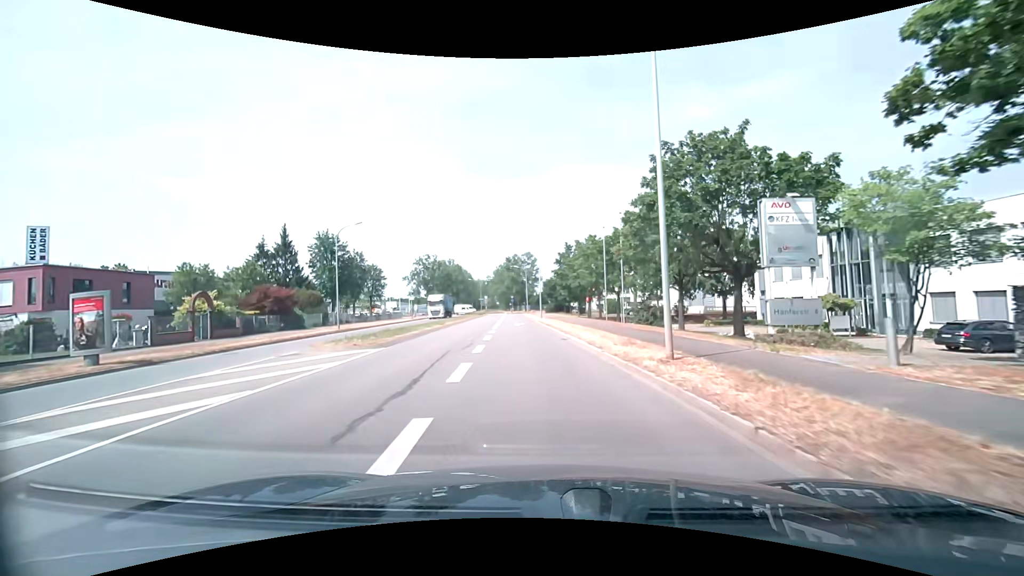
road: secondary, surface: asphalt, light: Day
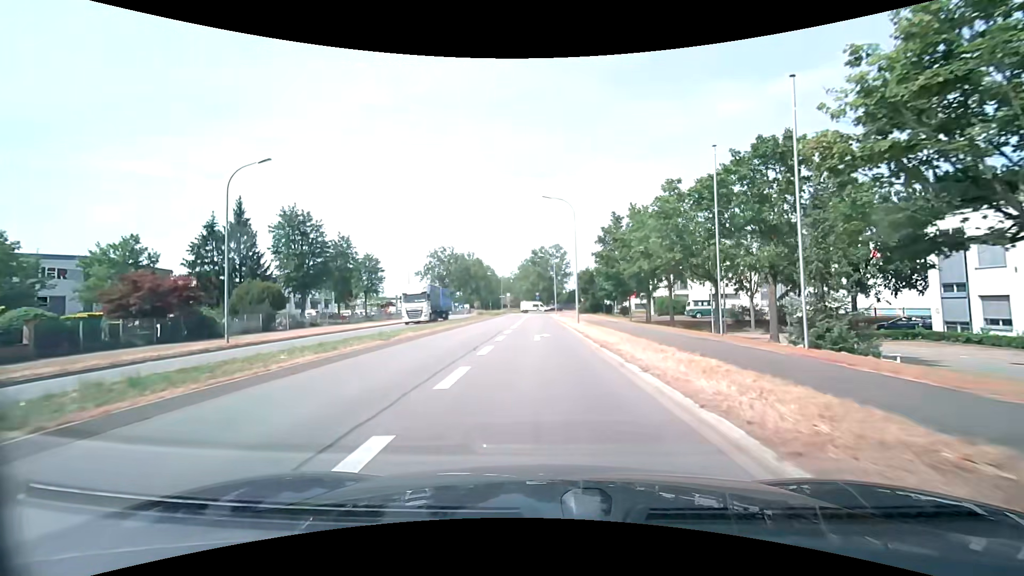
(-0.6, +19.1) m; -3°
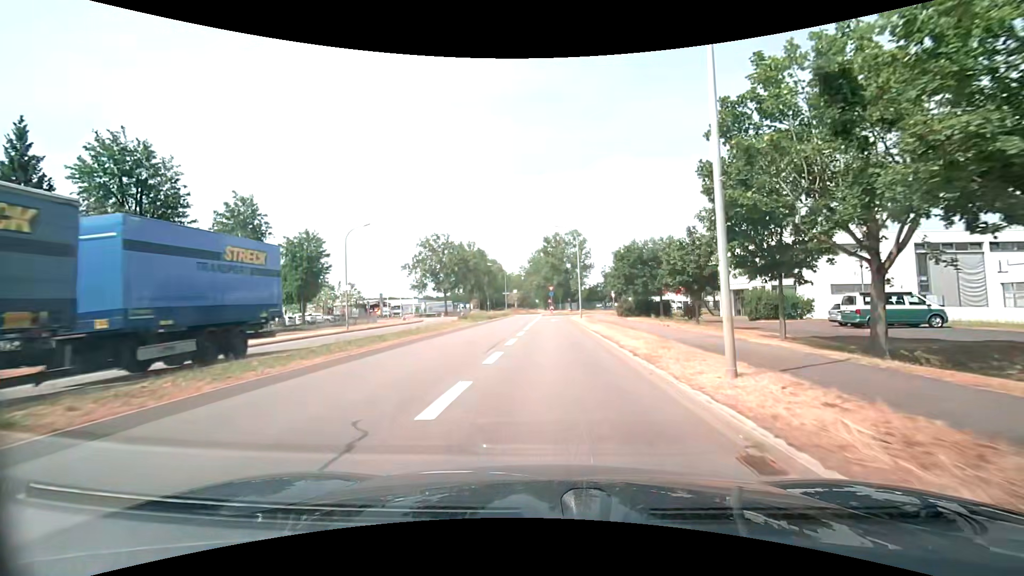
(-0.4, +26.4) m; -2°
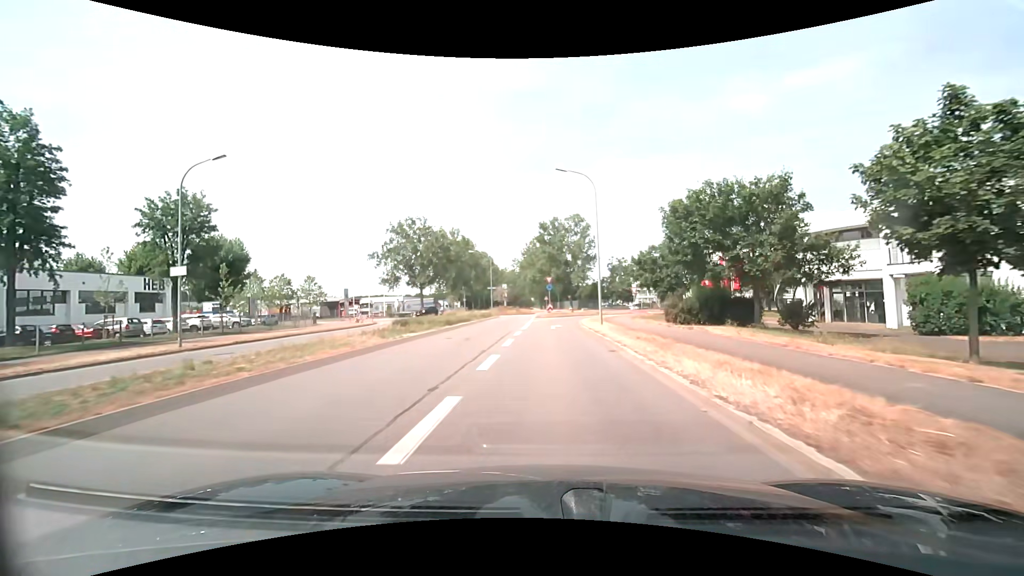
(+0.1, +19.6) m; +1°
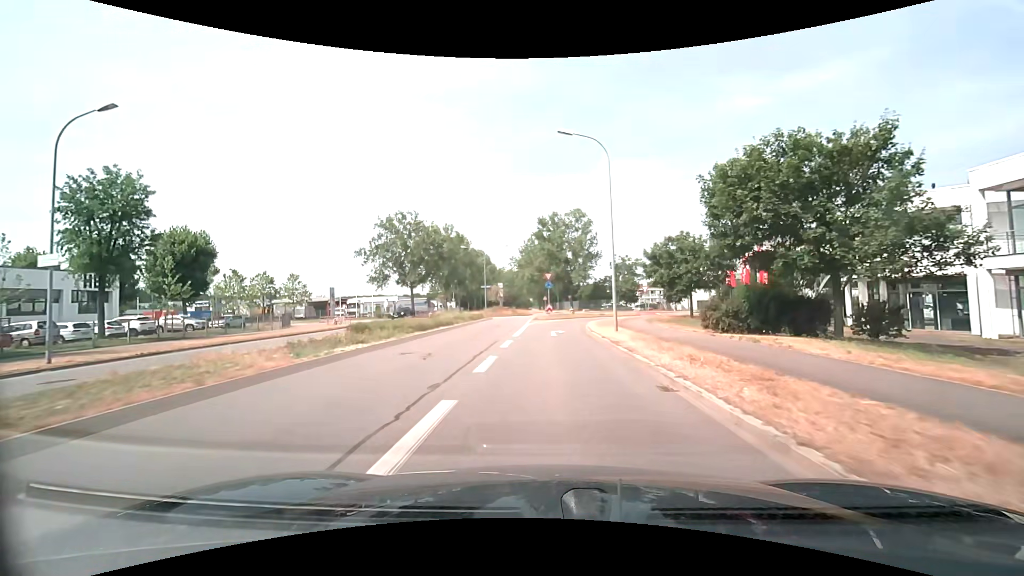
(0.0, +6.3) m; 0°
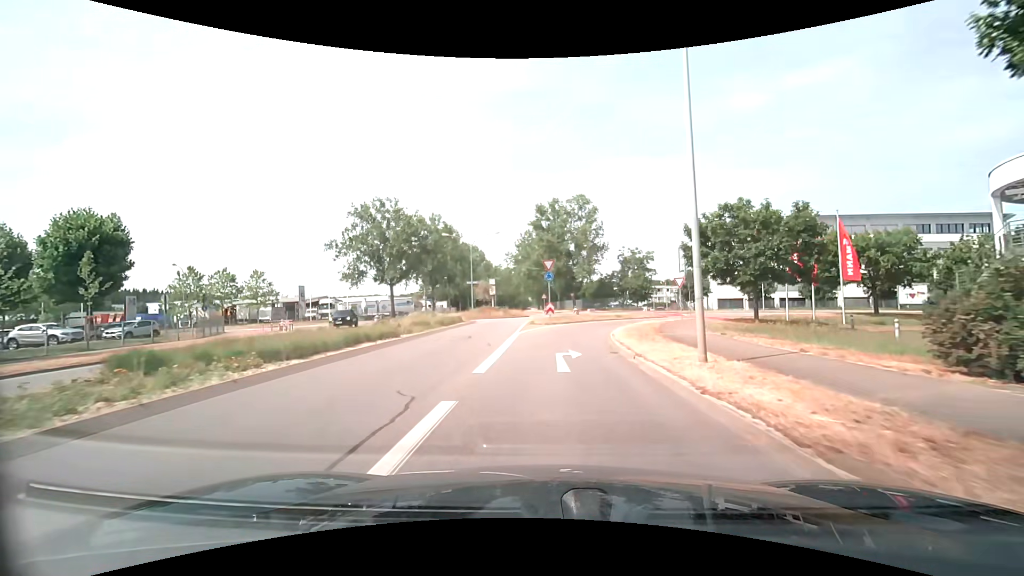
(0.0, +12.0) m; 0°
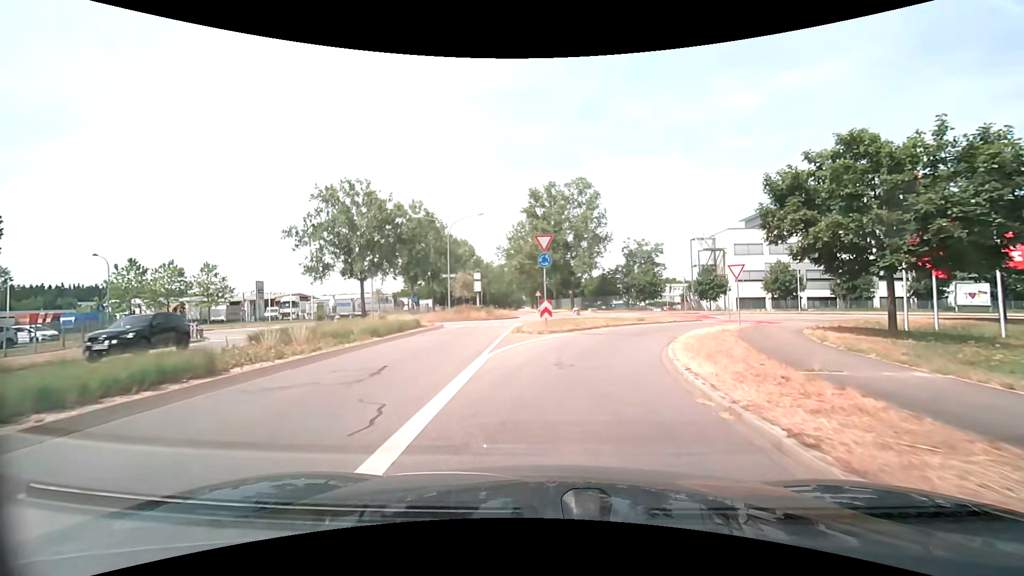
(0.0, +10.9) m; 0°
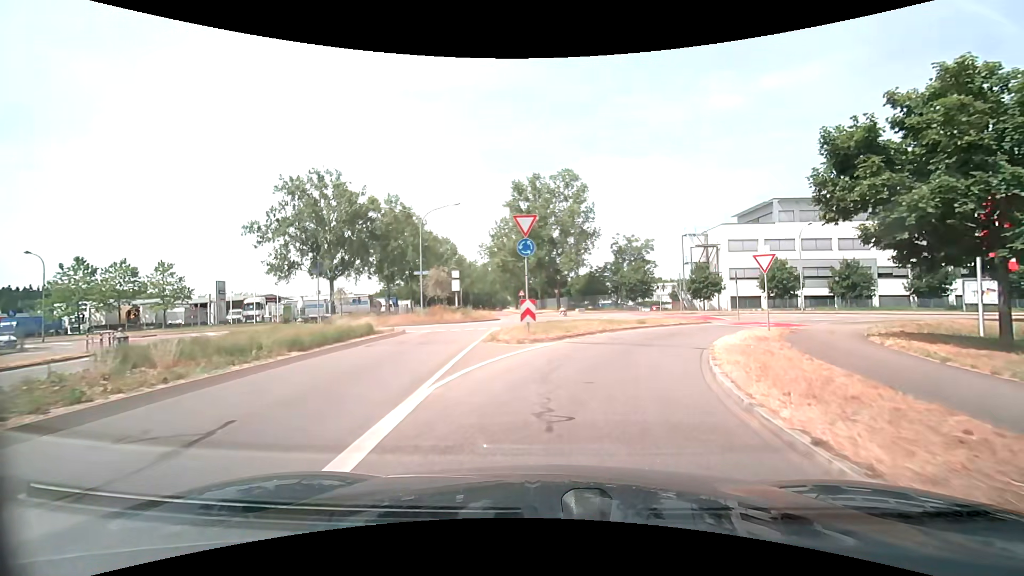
(+0.1, +4.7) m; +2°
(+1, +10) (+4, +19) (+10, +28) (+18, +34) (+27, +37) (+37, +38) (+47, +39) (+57, +40) (+67, +41) (+77, +42) m
